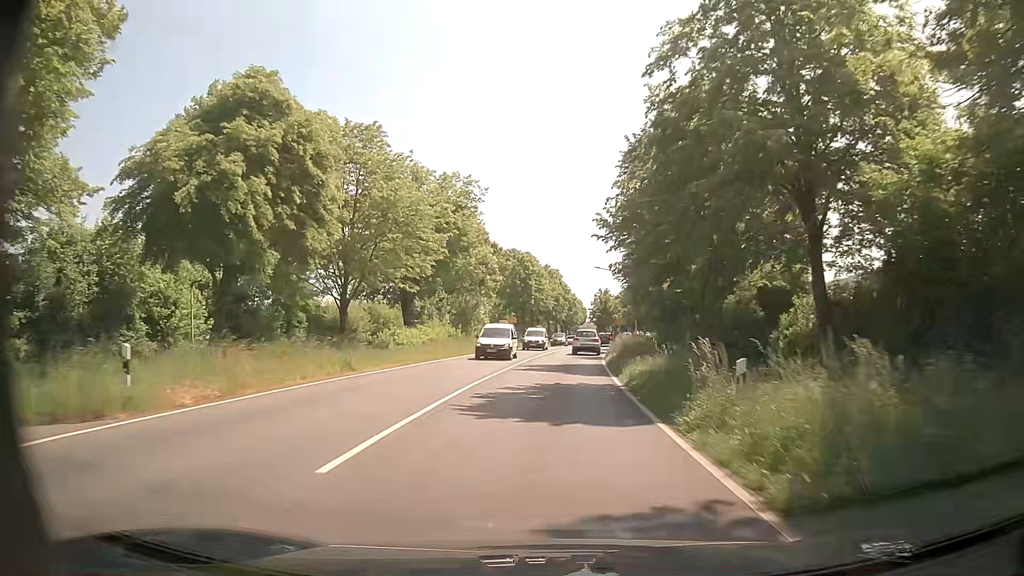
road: primary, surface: asphalt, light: Day
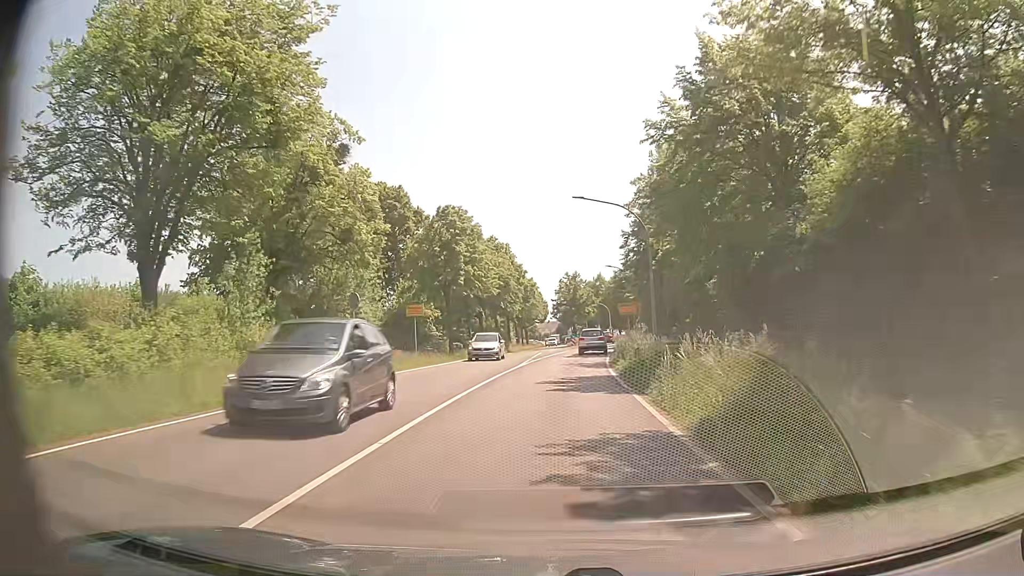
(+0.8, +32.4) m; +4°
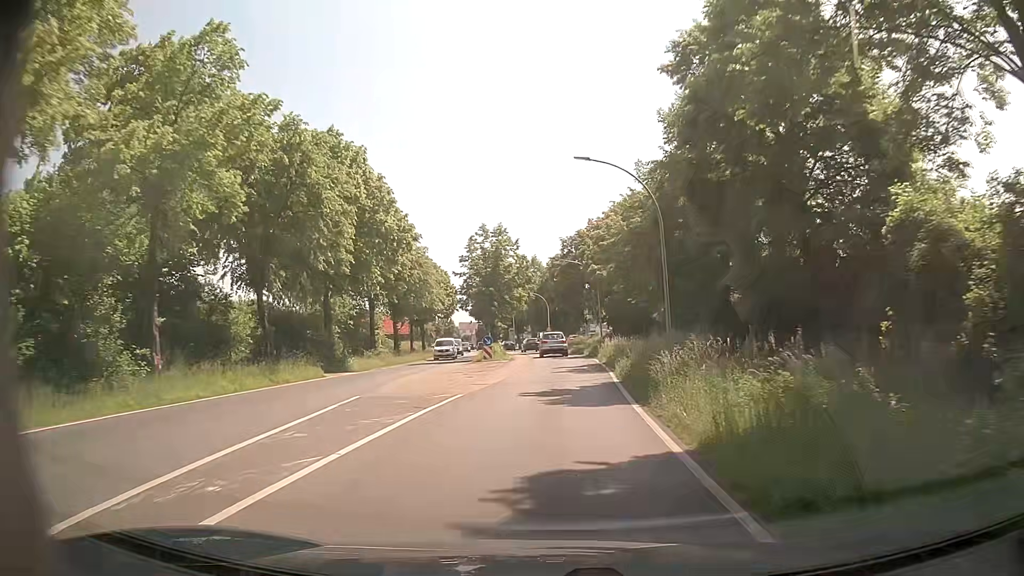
(+1.7, +39.8) m; +6°
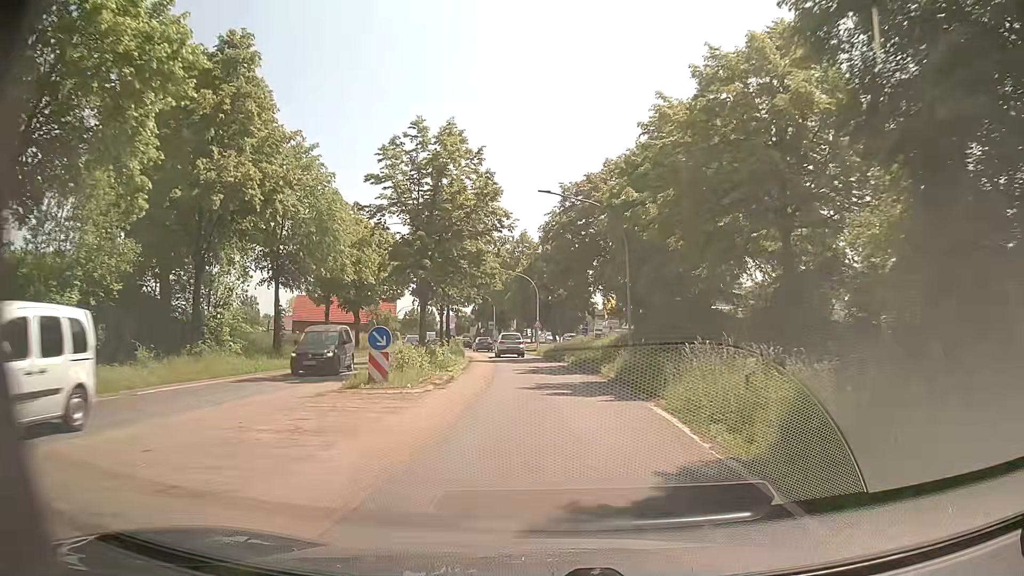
(+0.3, +23.7) m; +1°
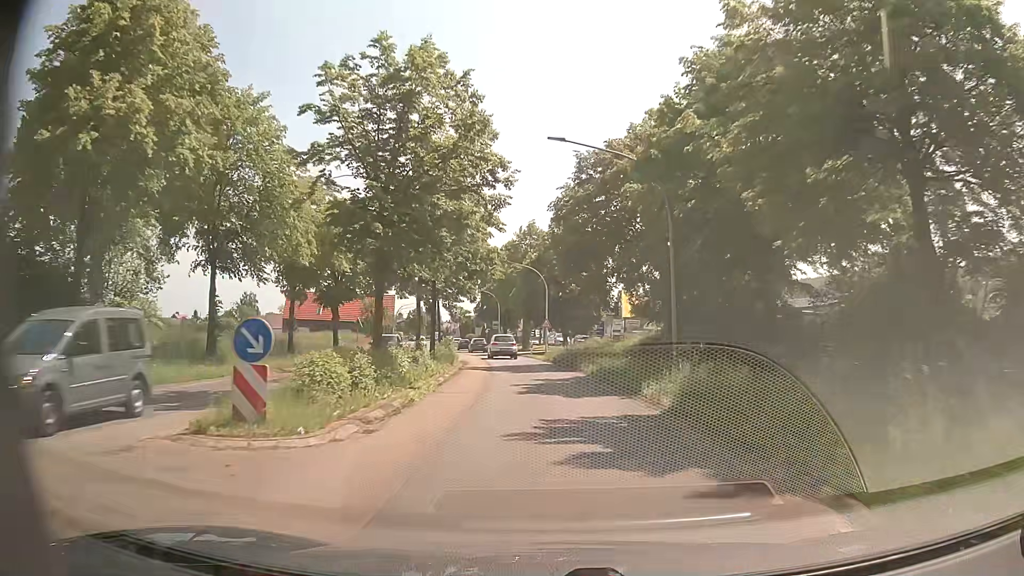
(-0.1, +8.0) m; -1°
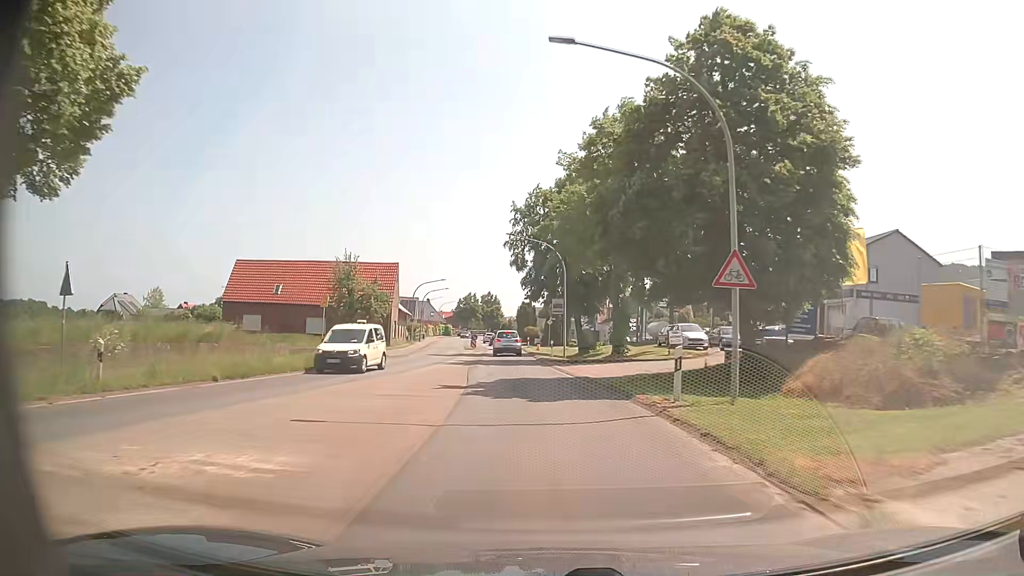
(-1.5, +39.8) m; -5°
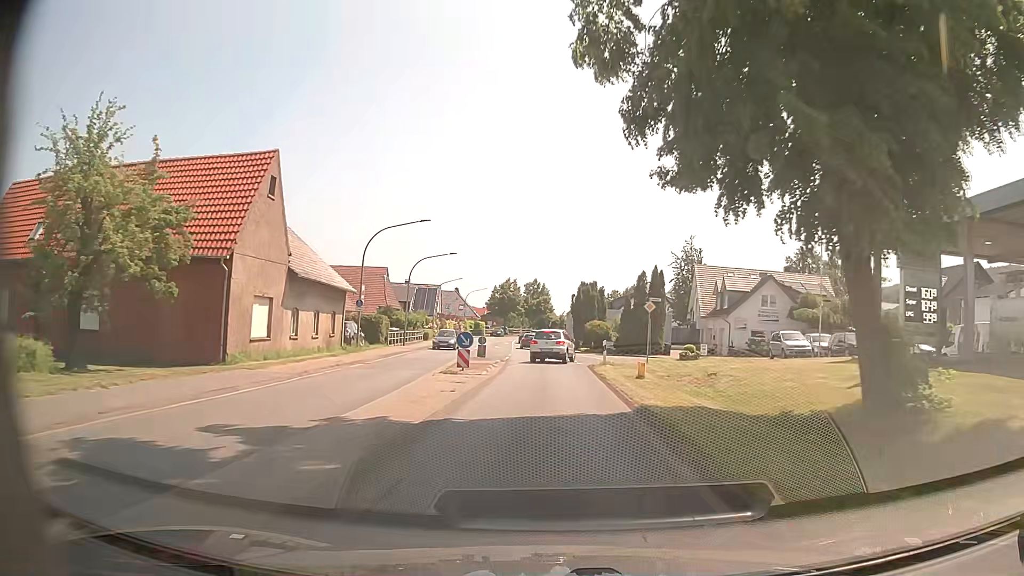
(-2.4, +39.8) m; -5°
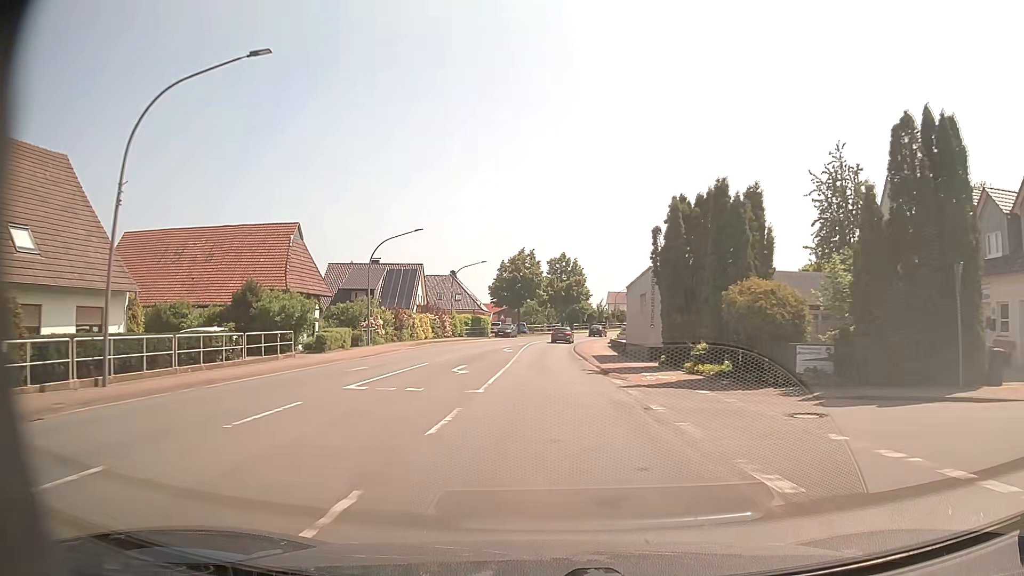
(-0.4, +40.7) m; -2°
(0, +10) (0, +20) (-1, +30) (-1, +40) (0, +50) (0, +60) (+1, +70) (+3, +80) (+6, +89) (+9, +99) m
